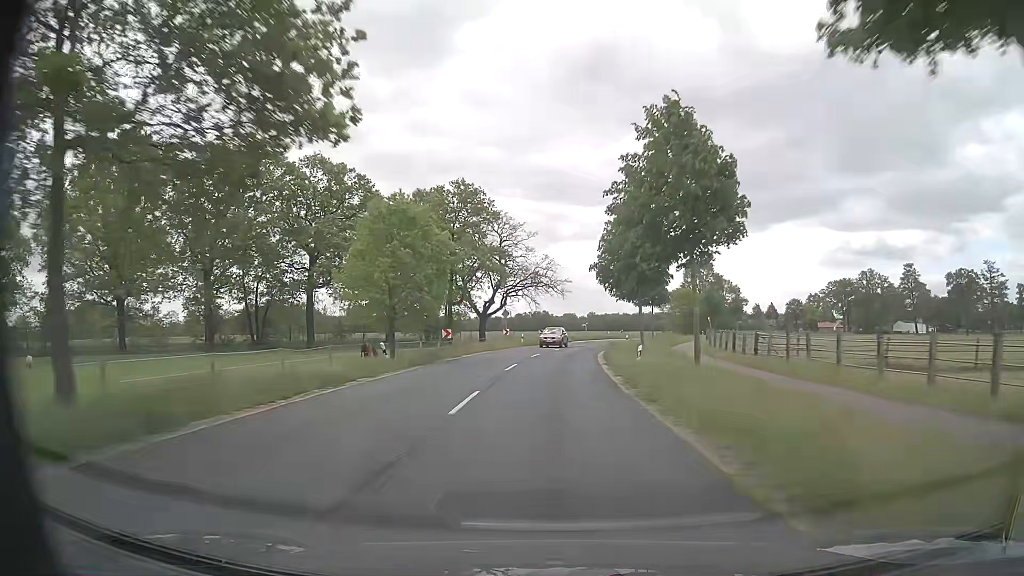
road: secondary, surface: asphalt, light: Day
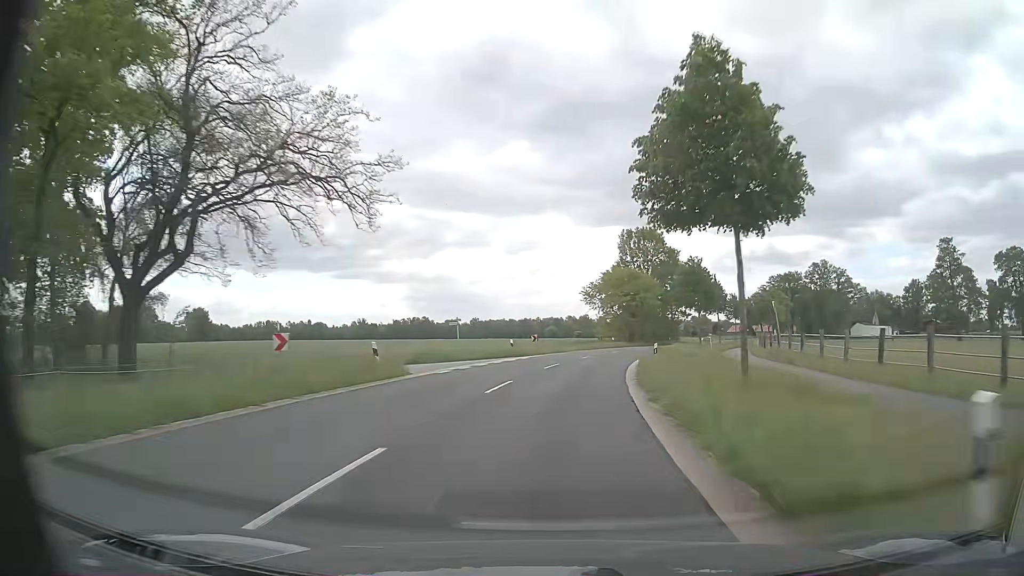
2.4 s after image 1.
(+3.4, +54.9) m; +9°
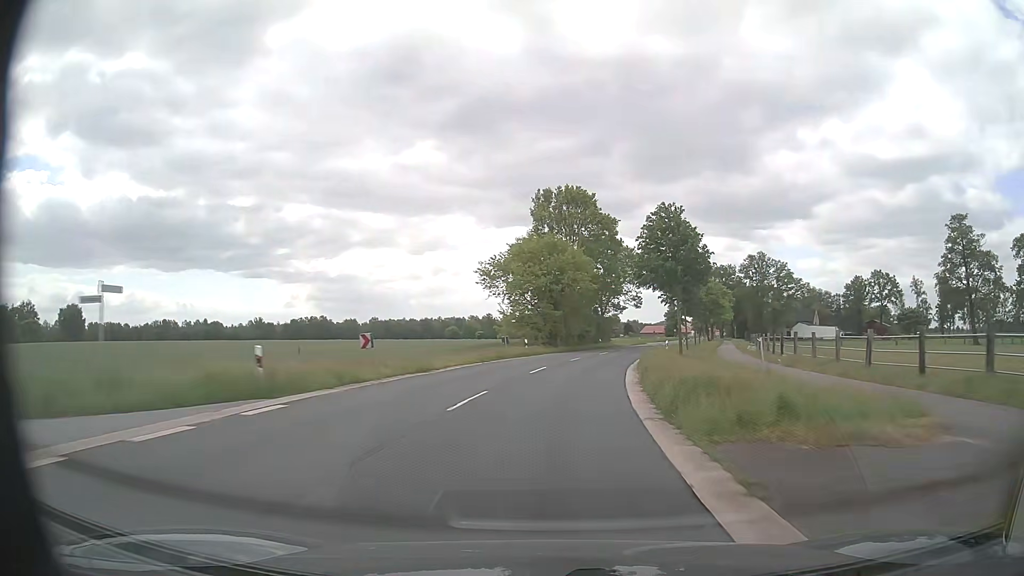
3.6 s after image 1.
(+1.9, +27.6) m; +8°
(0, +10) (+1, +20) (+2, +30) (+4, +40) (+6, +50) (+9, +59) (+11, +69) (+14, +79) (+16, +88) (+19, +98) m
